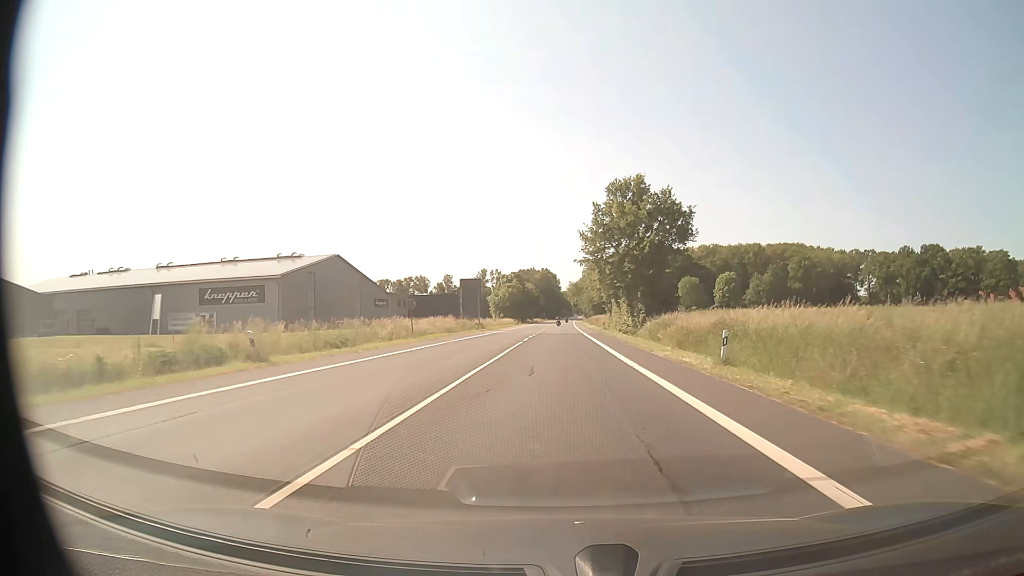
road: primary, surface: asphalt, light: Day
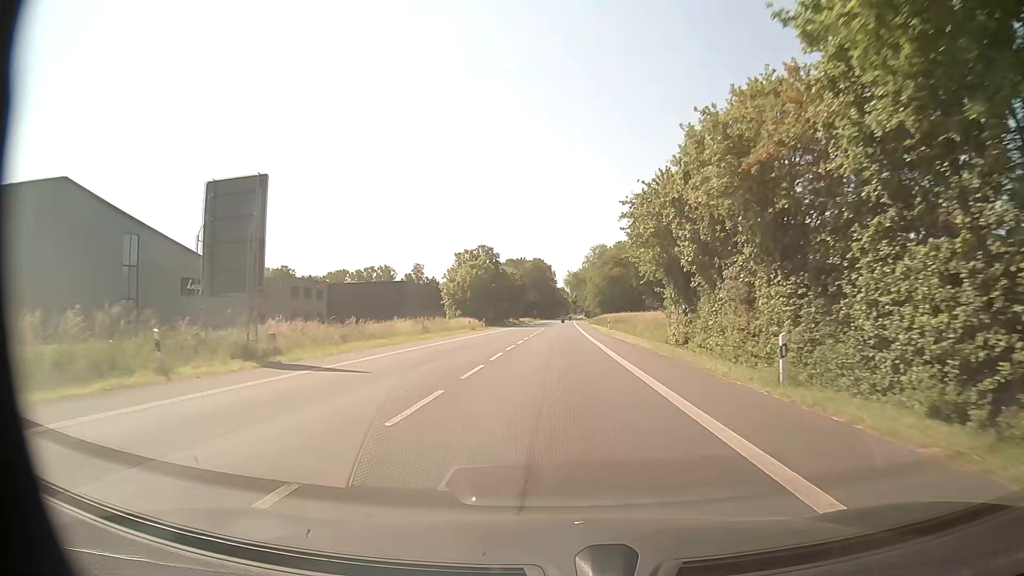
(+0.2, +55.4) m; 0°
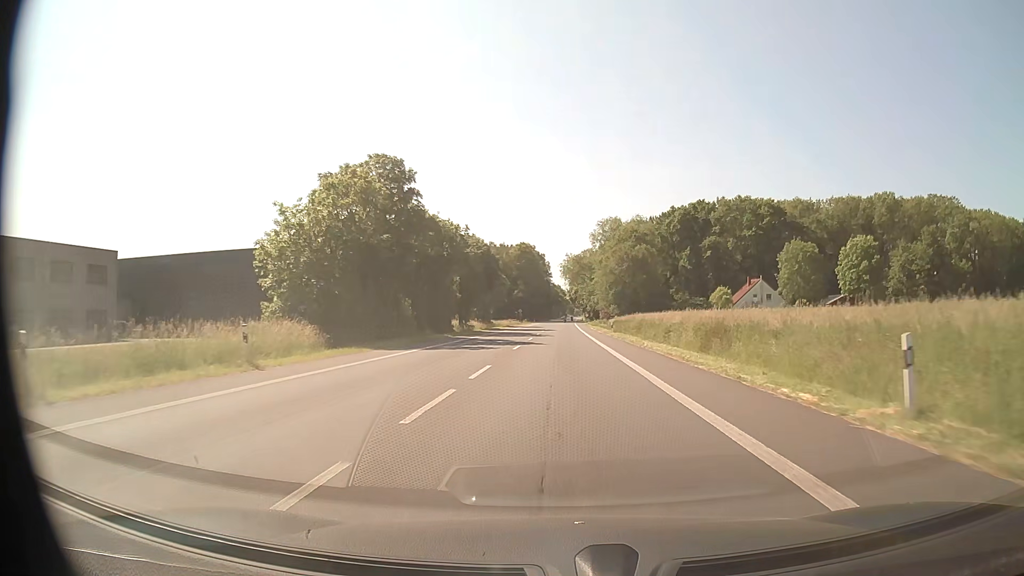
(+0.4, +55.5) m; +1°
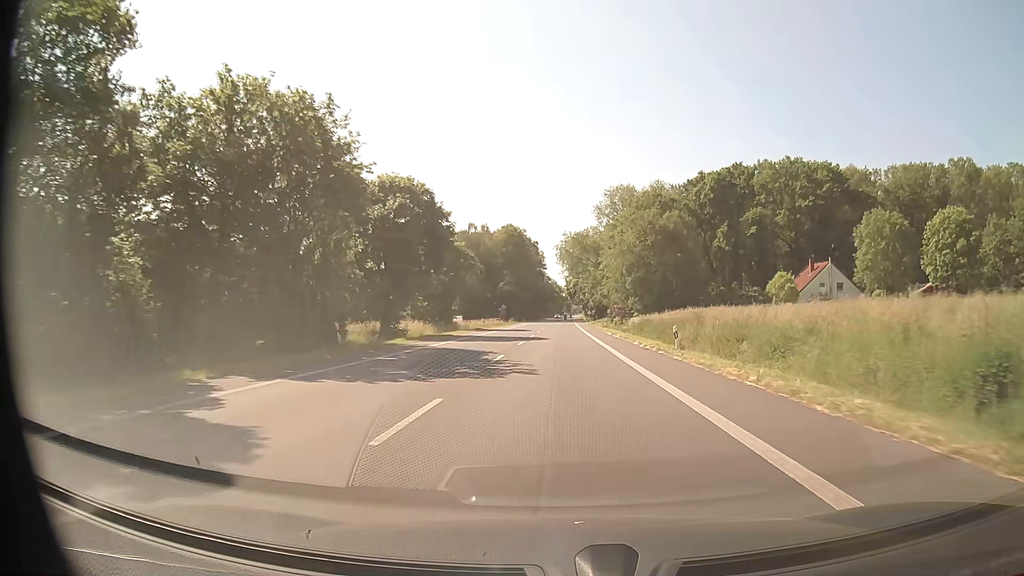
(+0.2, +33.3) m; 0°
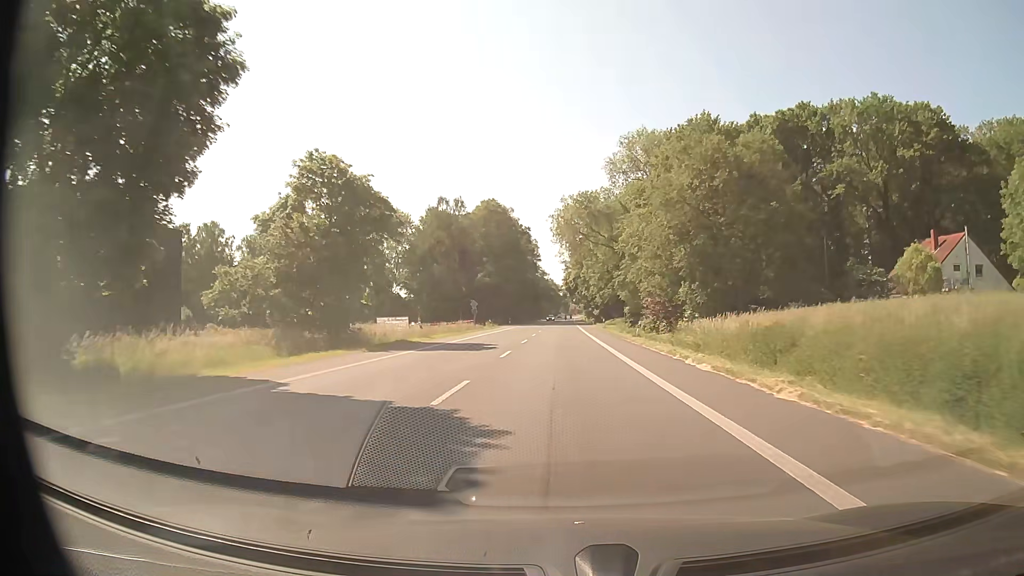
(+0.1, +33.3) m; 0°
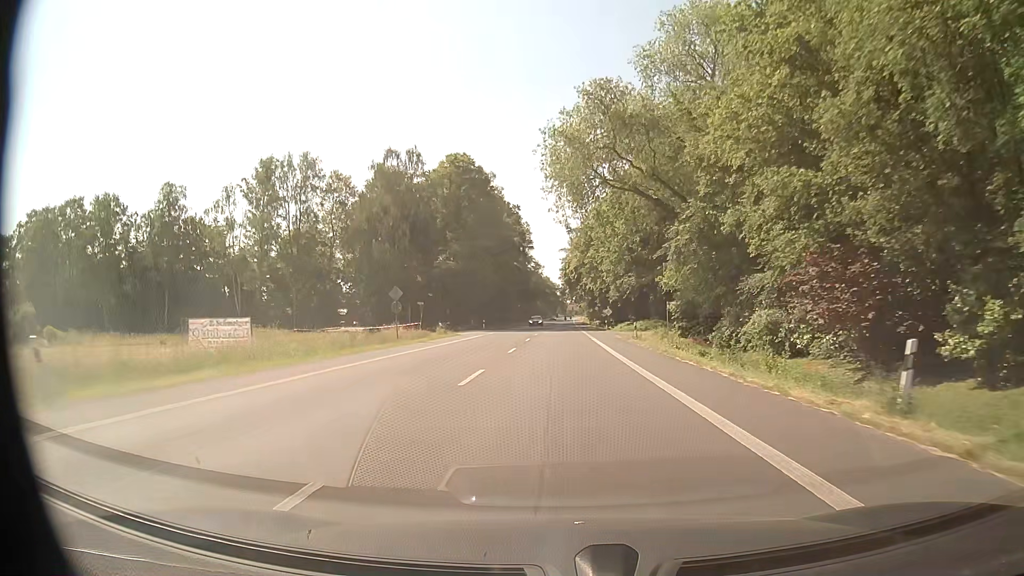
(+0.1, +33.2) m; 0°
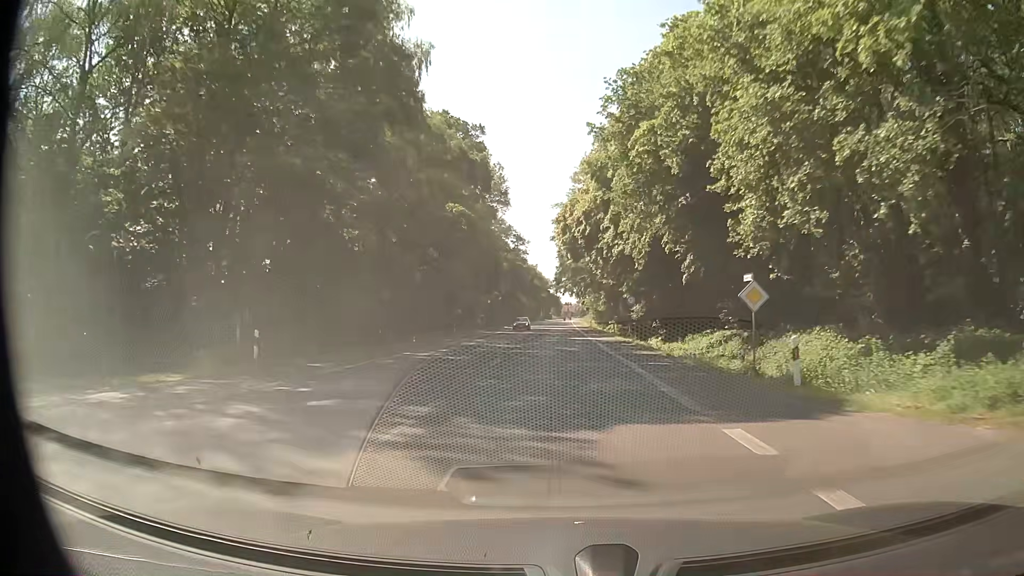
(+0.2, +55.4) m; +1°
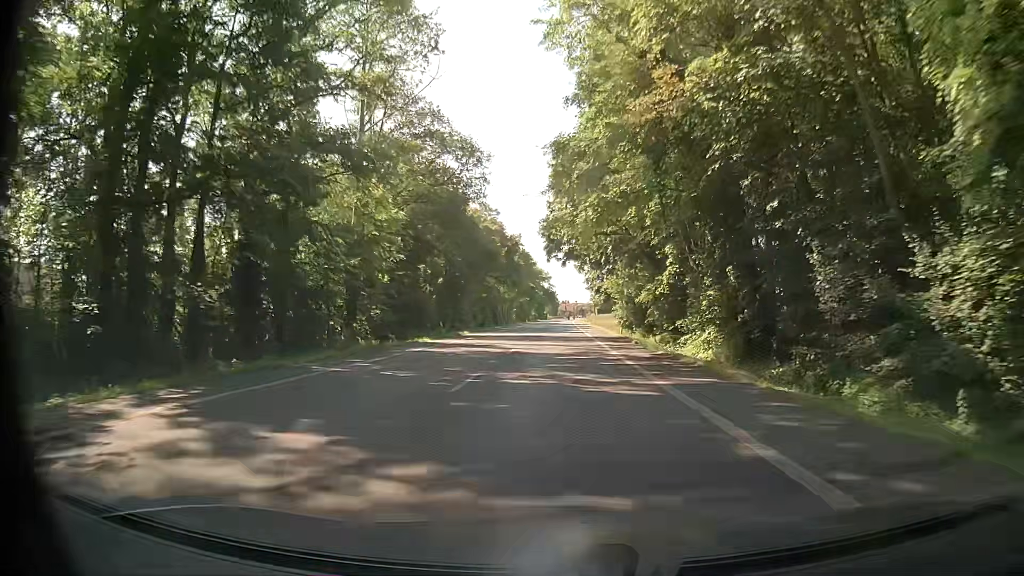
(0.0, +55.4) m; +1°
(0, +10) (0, +20) (0, +30) (0, +40) (0, +50) (0, +60) (0, +70) (0, +80) (0, +90) (0, +100) m
